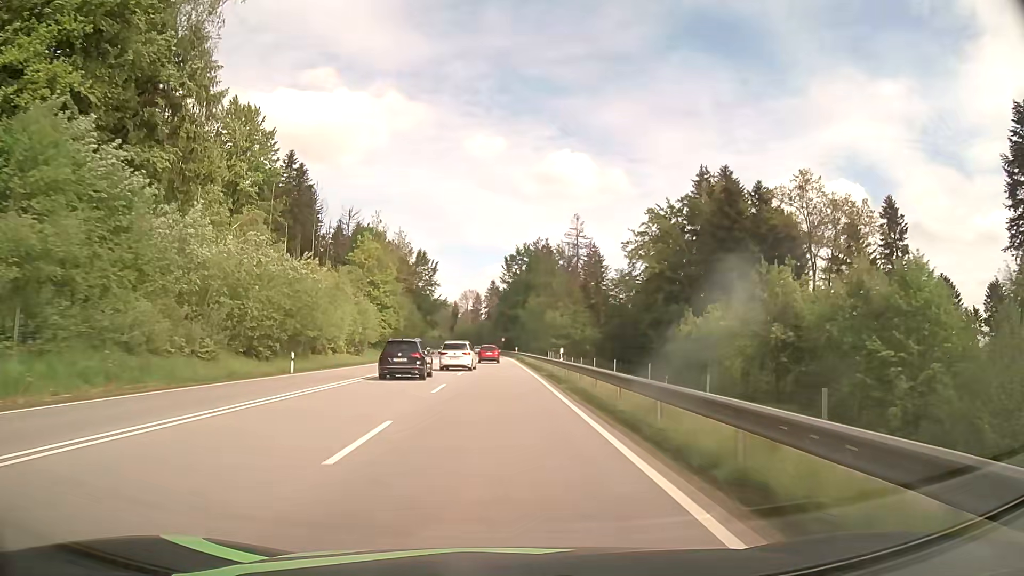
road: primary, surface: asphalt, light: Day
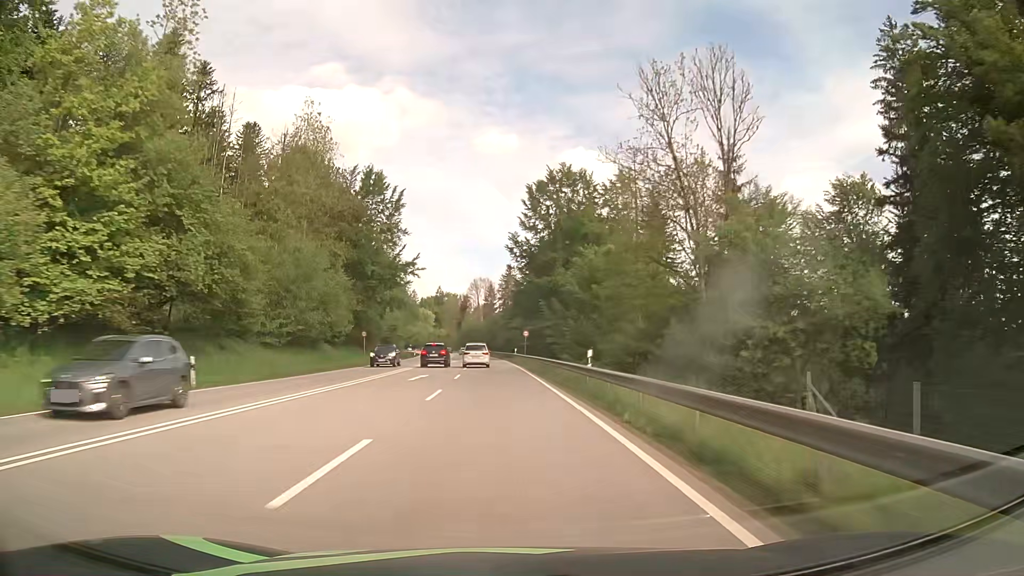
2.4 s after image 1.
(-0.8, +62.2) m; -2°
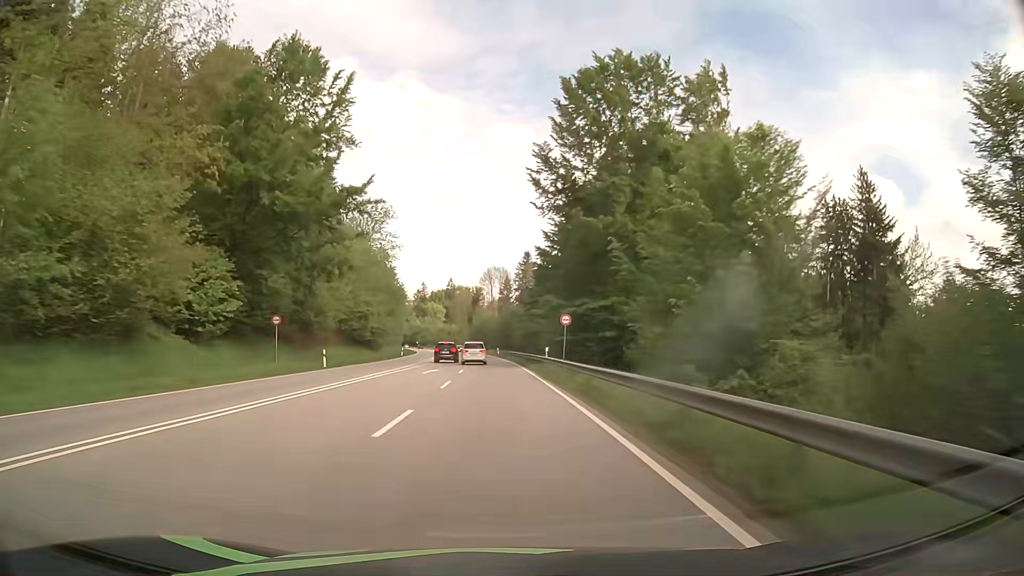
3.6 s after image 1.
(-0.3, +31.5) m; -1°
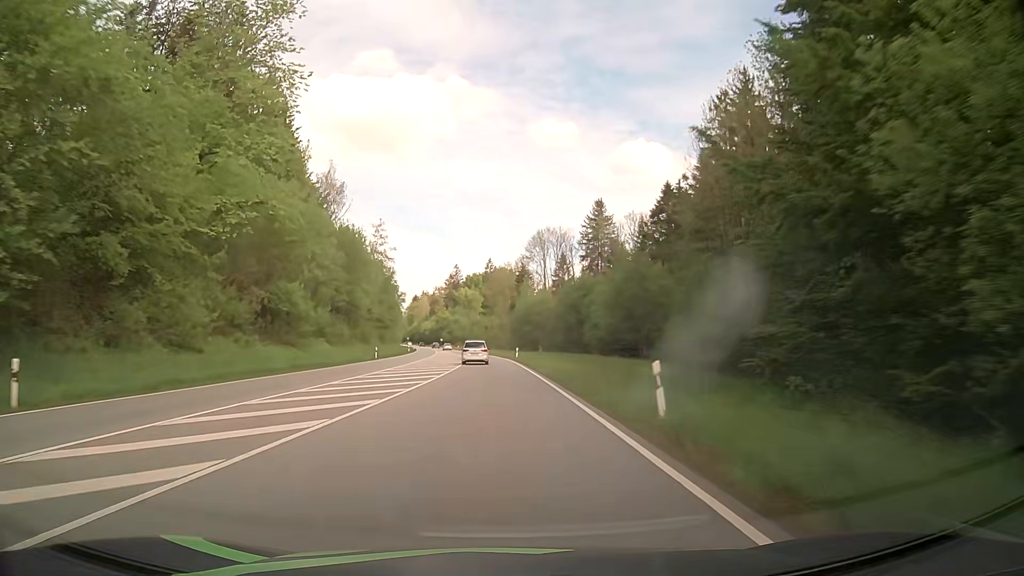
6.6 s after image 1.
(-2.4, +79.3) m; -4°
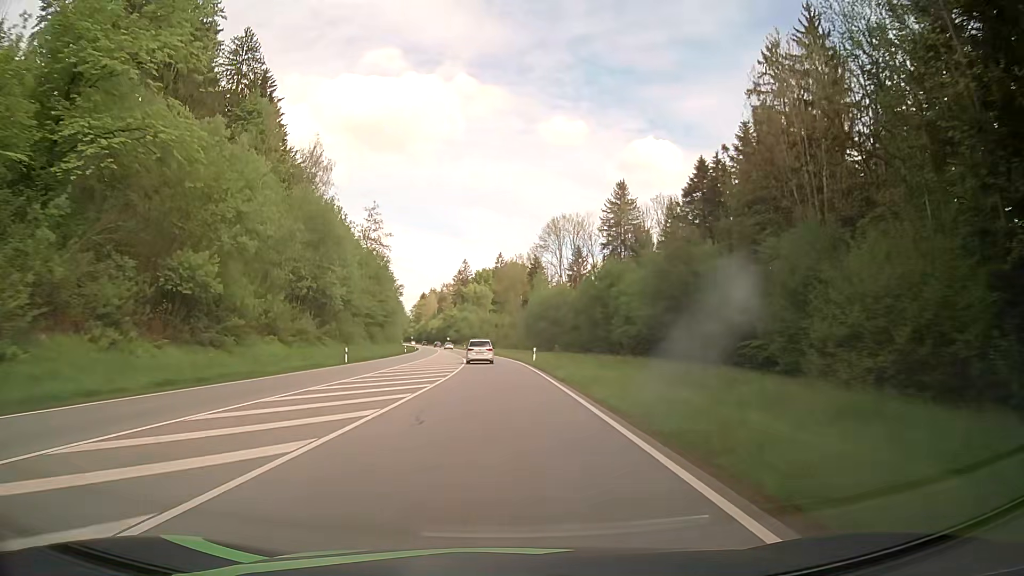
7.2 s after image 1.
(-0.1, +15.8) m; -1°
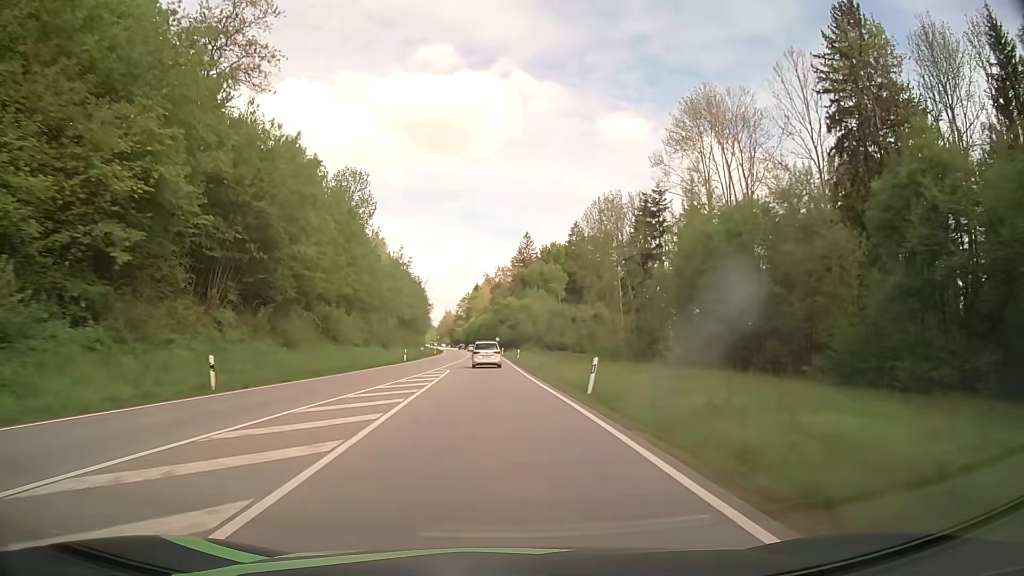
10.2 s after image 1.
(-3.6, +76.9) m; -5°
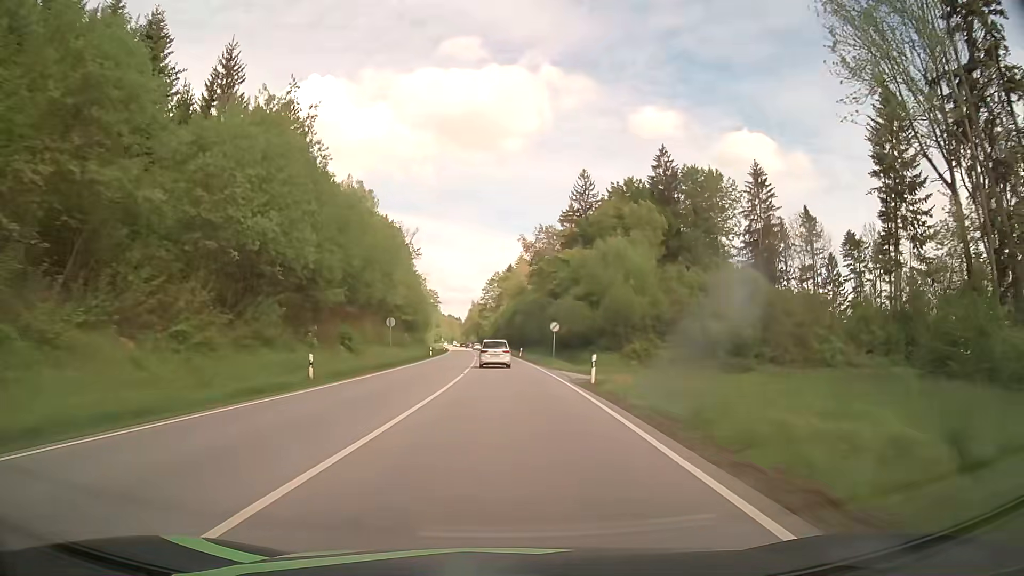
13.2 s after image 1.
(-2.8, +76.2) m; -4°
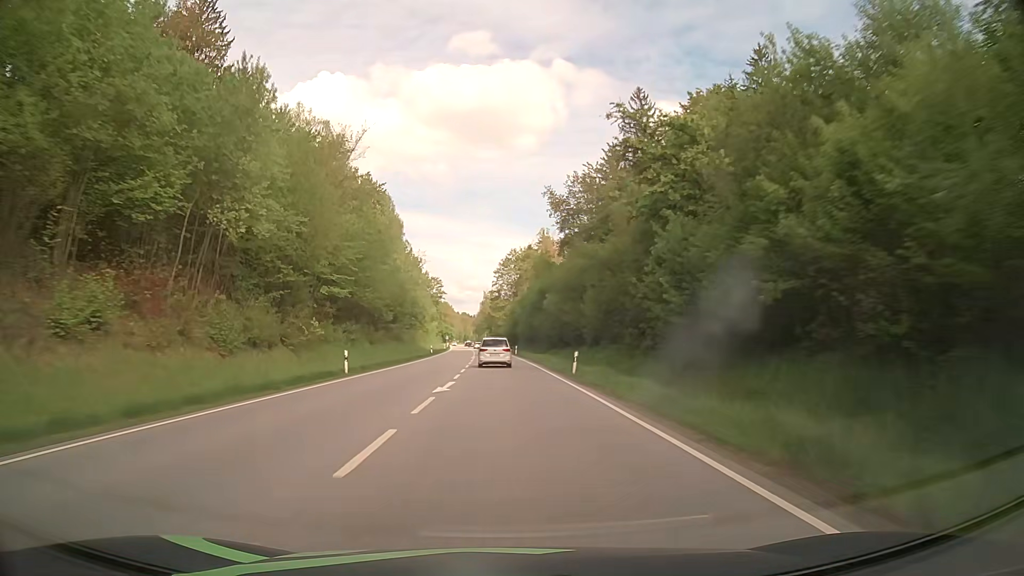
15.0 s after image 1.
(-0.4, +45.4) m; -1°
(0, +10) (0, +20) (0, +30) (0, +40) (-1, +50) (-1, +60) (-1, +70) (-2, +80) (-2, +90) (-3, +100) m
